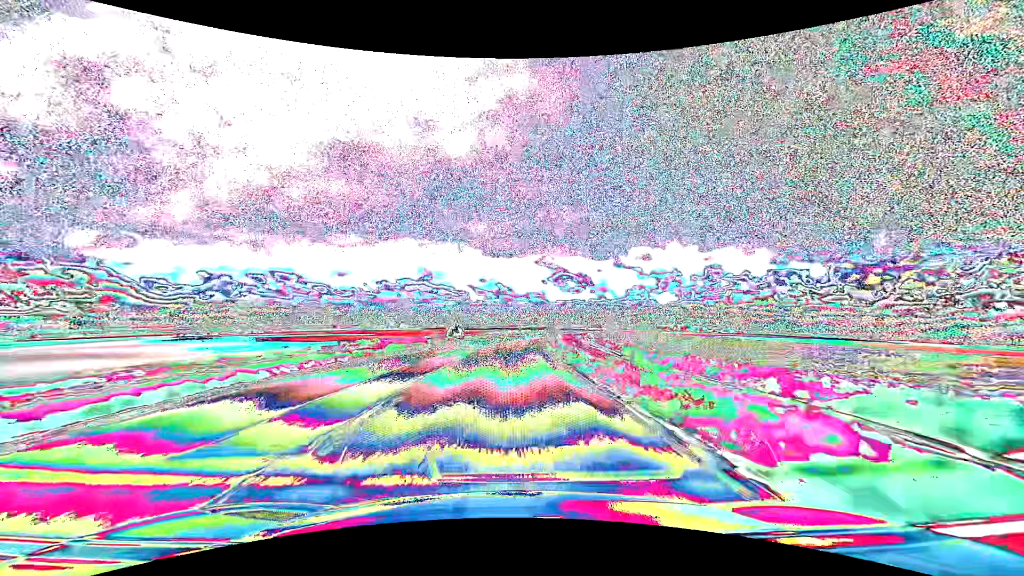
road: primary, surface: asphalt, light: Day
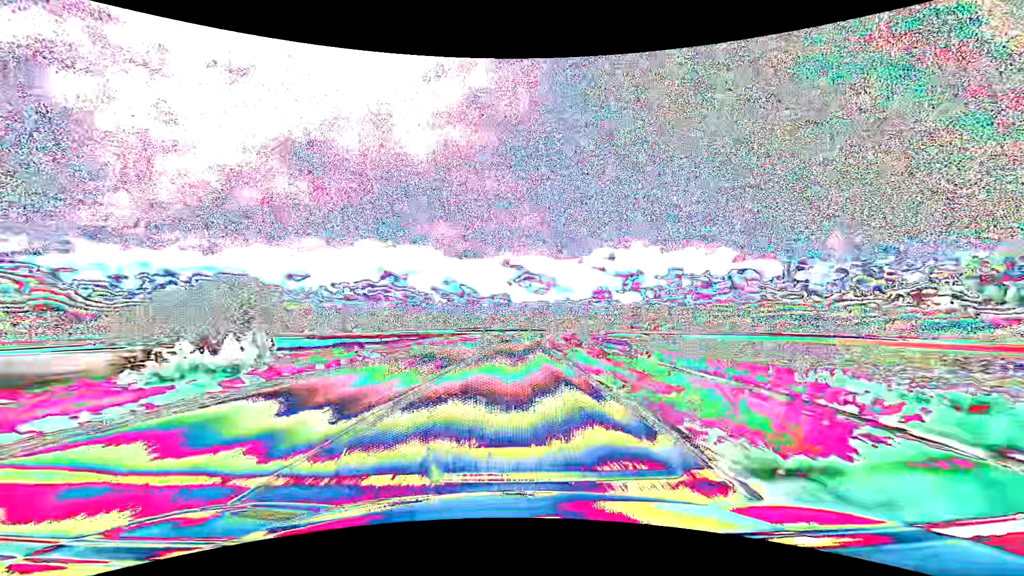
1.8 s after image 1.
(+1.4, +47.5) m; +4°
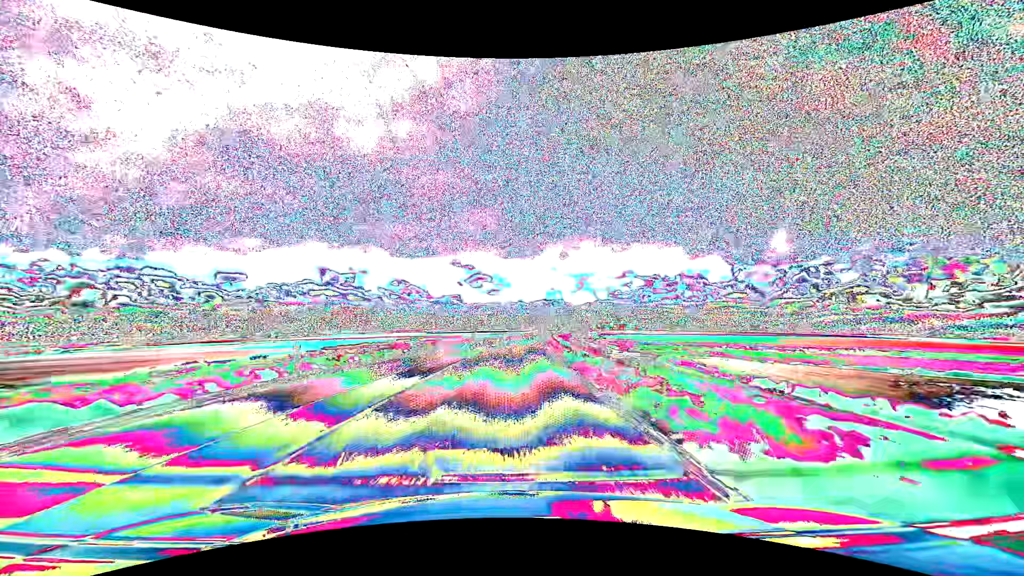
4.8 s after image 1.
(+4.4, +78.9) m; +6°
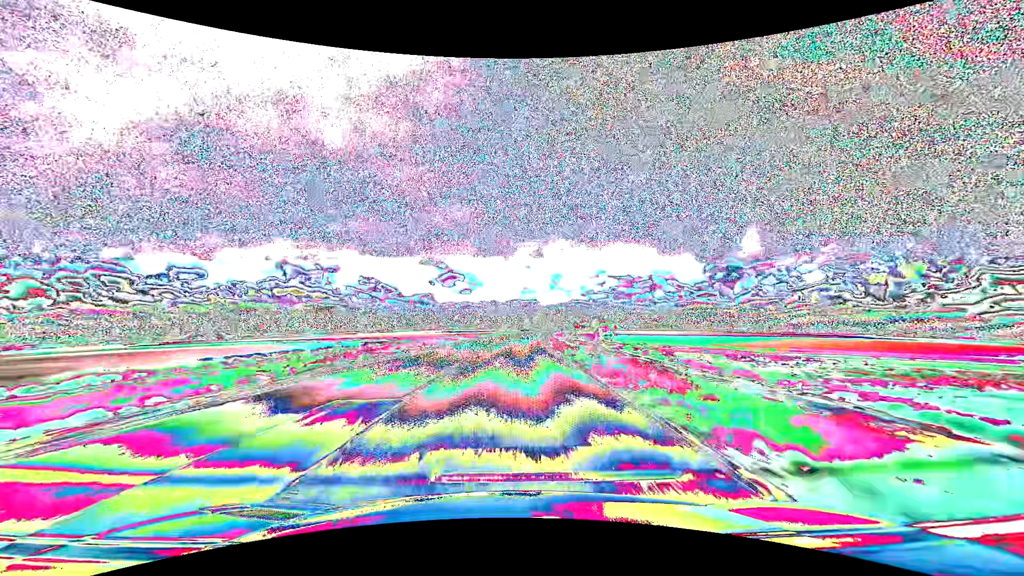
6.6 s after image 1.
(+1.1, +47.3) m; +3°
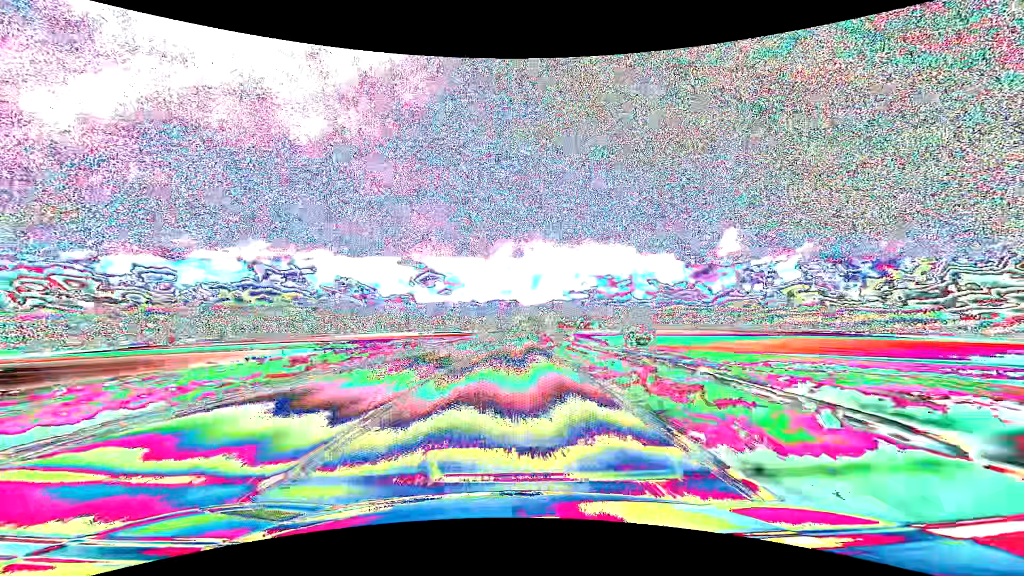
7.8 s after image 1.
(+0.7, +31.5) m; +2°
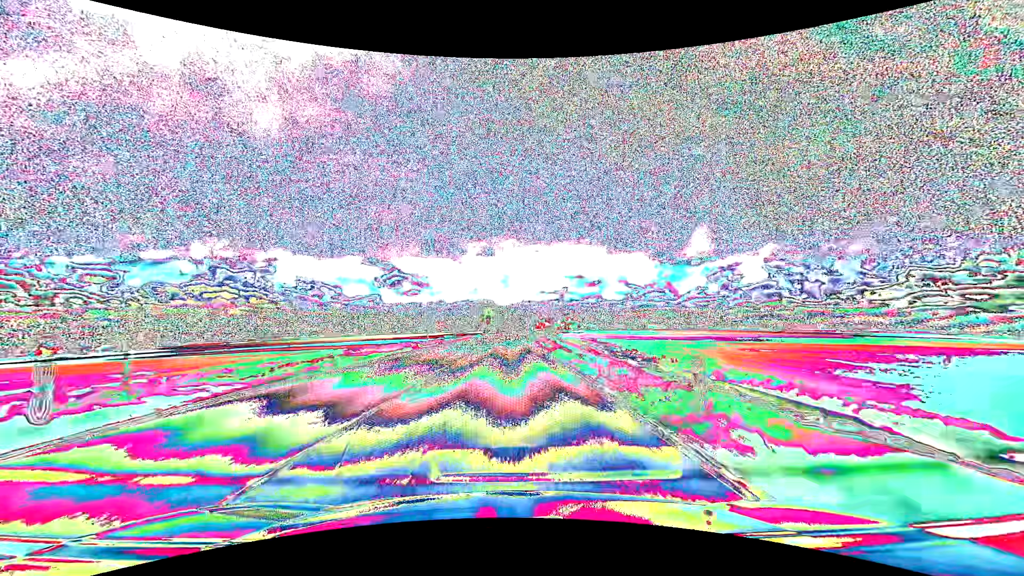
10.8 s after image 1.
(+2.7, +78.9) m; +4°
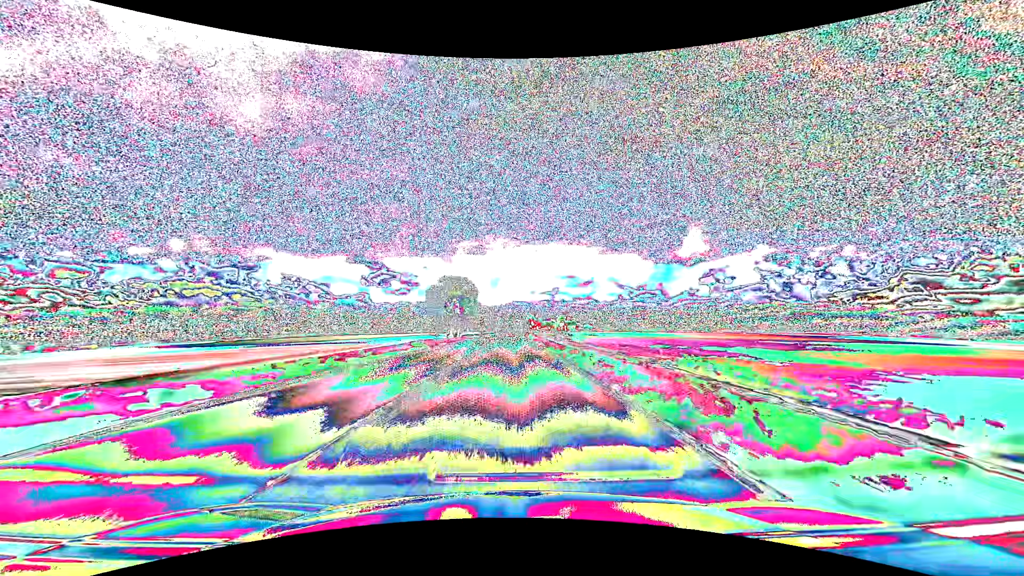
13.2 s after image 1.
(+0.6, +63.2) m; +1°
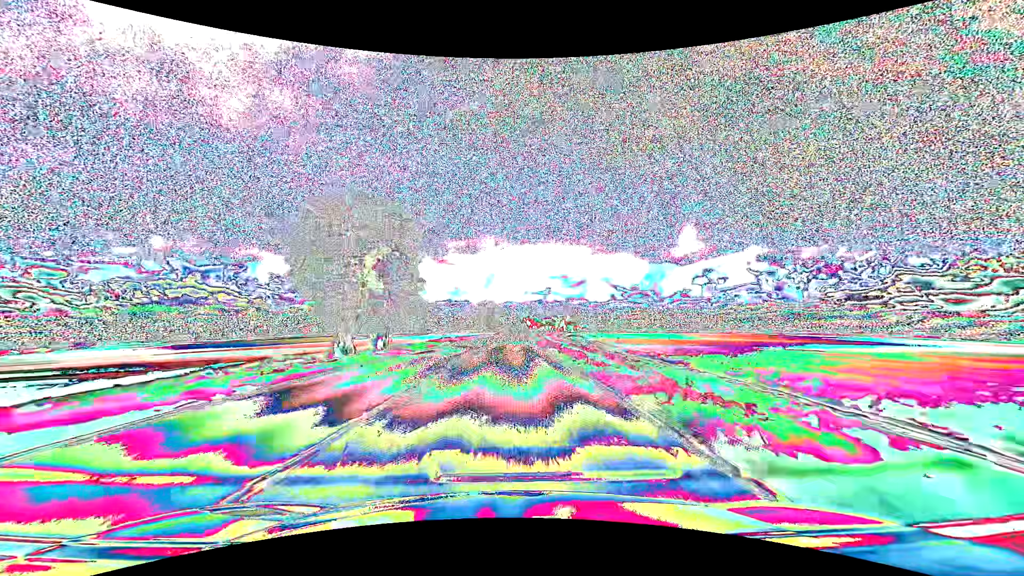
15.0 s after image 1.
(+0.3, +47.4) m; +1°
(0, +10) (0, +20) (0, +30) (0, +40) (+1, +50) (+1, +60) (+1, +70) (+1, +80) (+2, +90) (+2, +100) m
